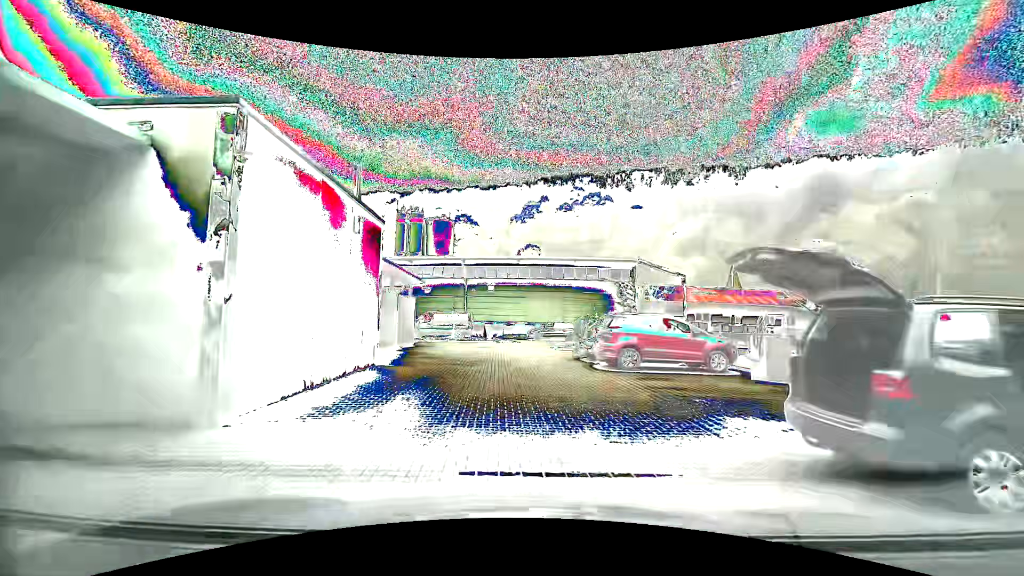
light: Day
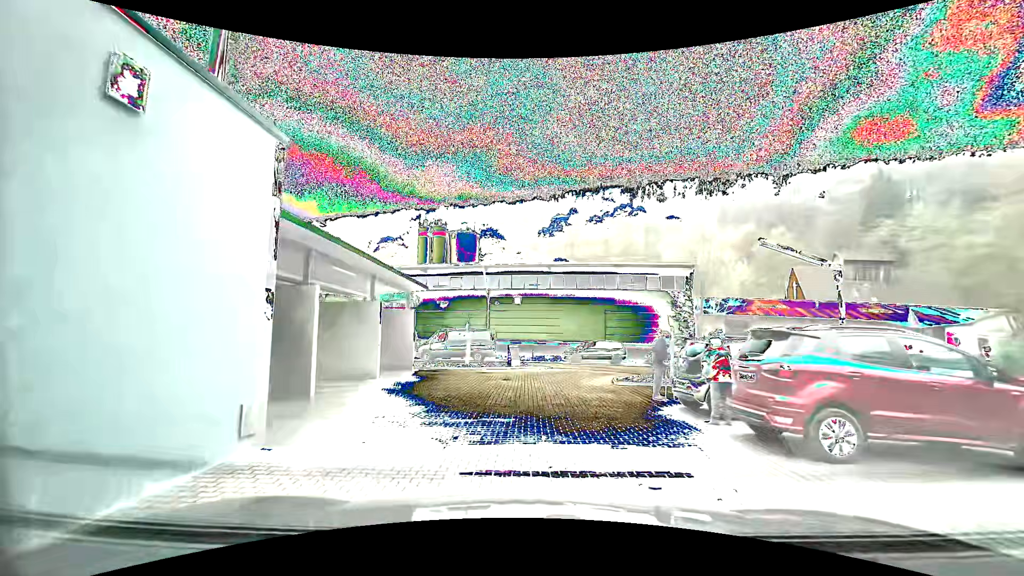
(-0.4, +7.8) m; -4°
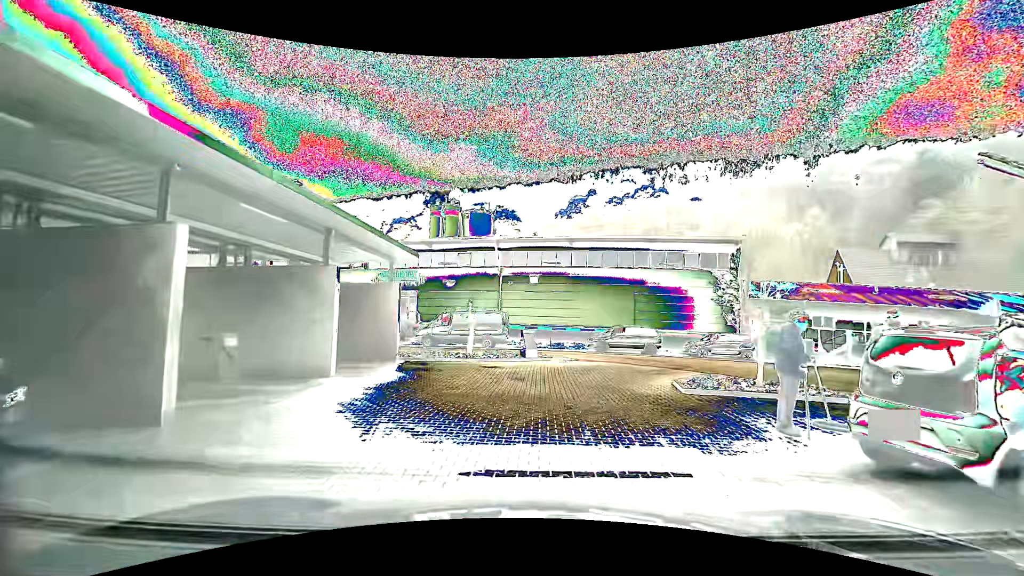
(-0.1, +5.2) m; -2°
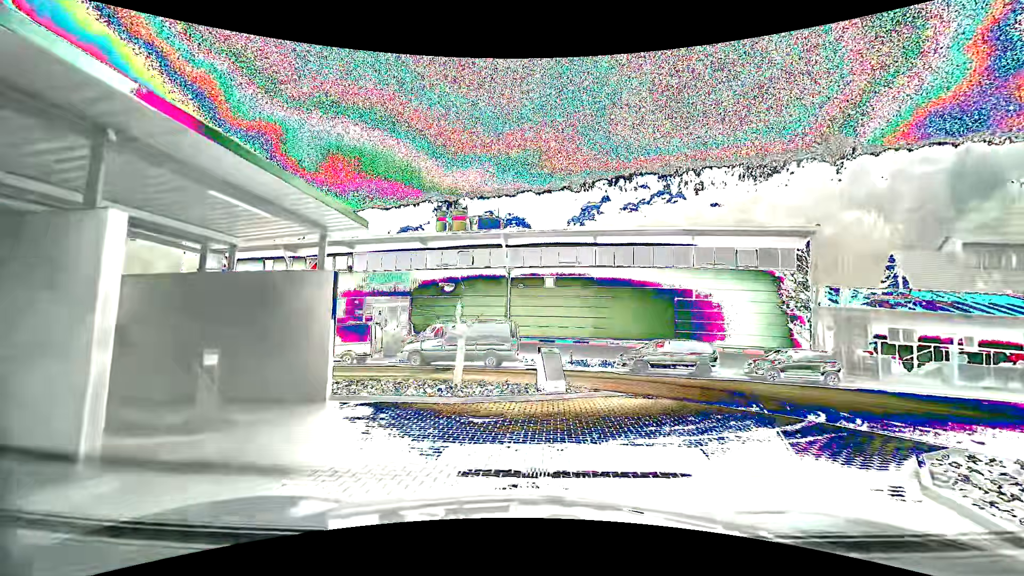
(-0.1, +6.7) m; -2°
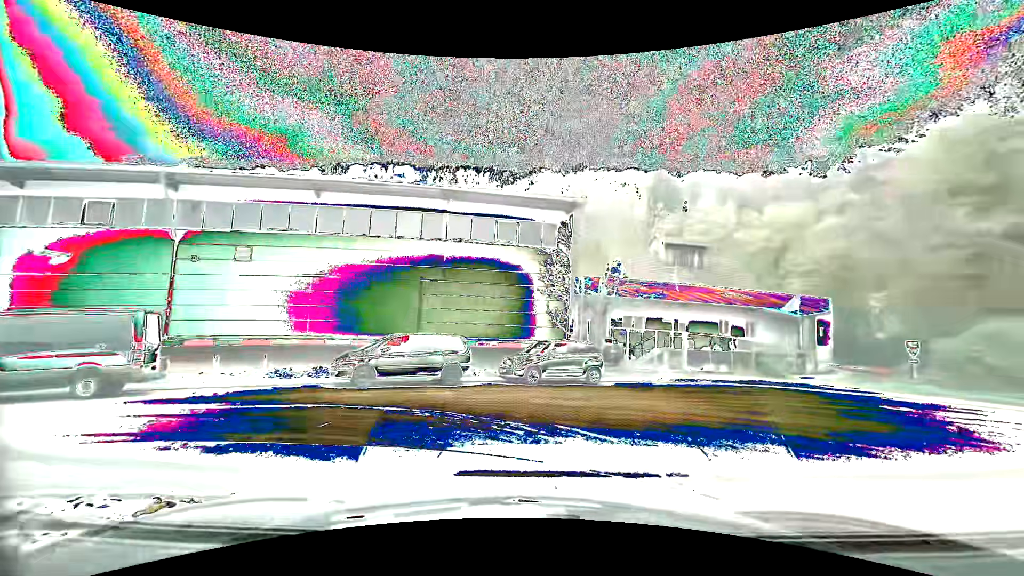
(+1.5, +7.8) m; +27°
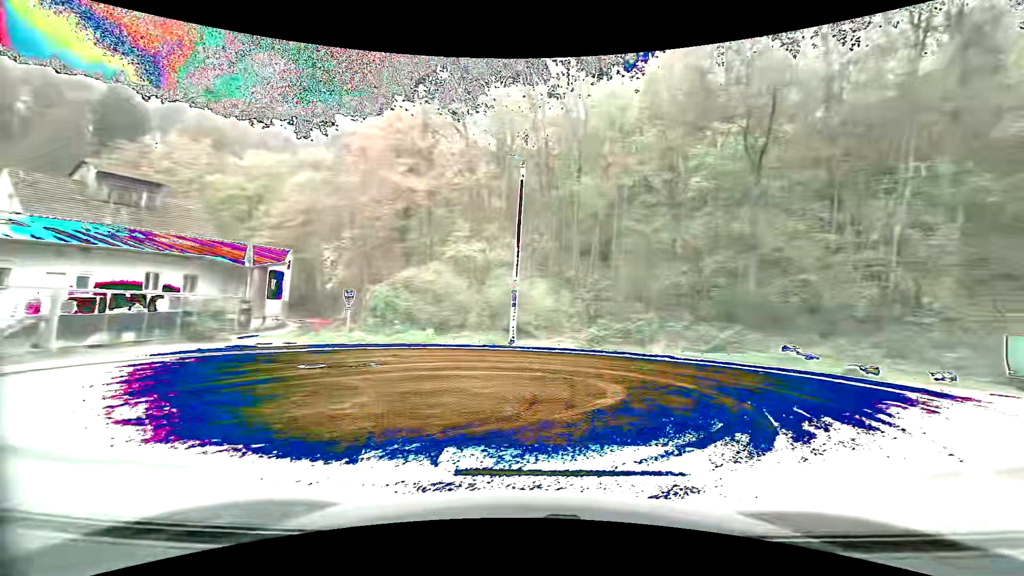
(+2.9, +5.6) m; +56°
